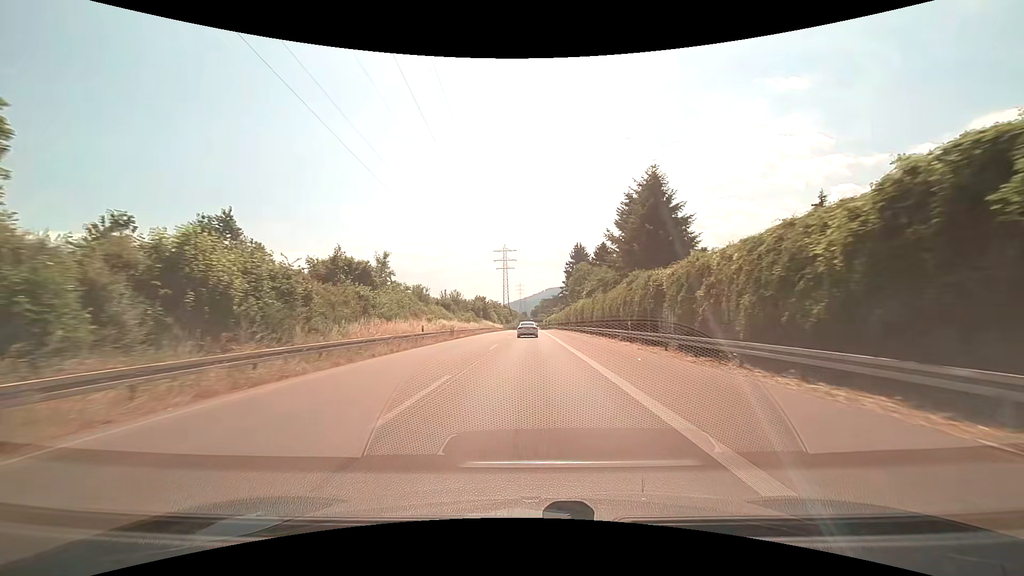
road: trunk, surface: asphalt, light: Day
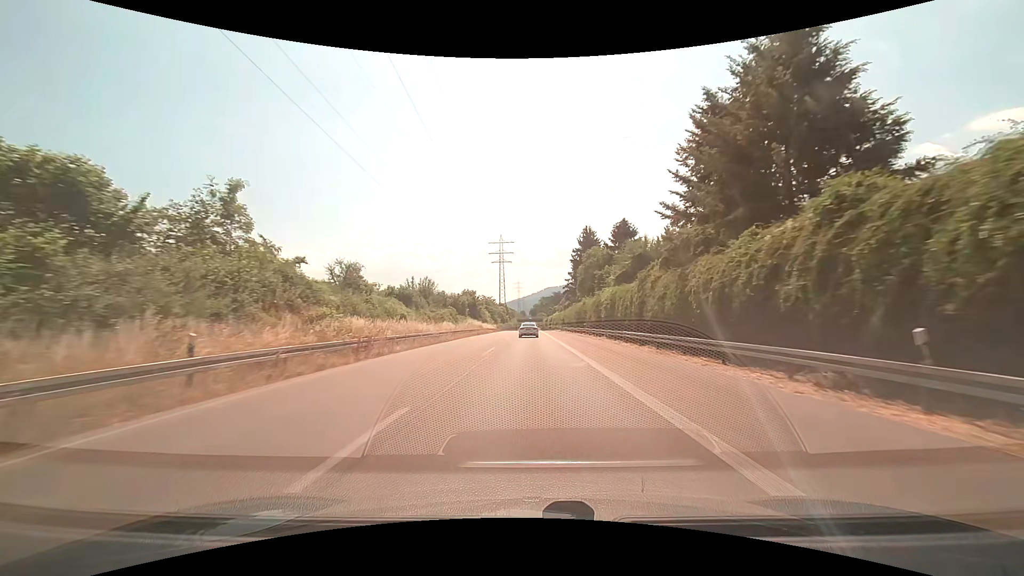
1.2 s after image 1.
(0.0, +22.7) m; 0°
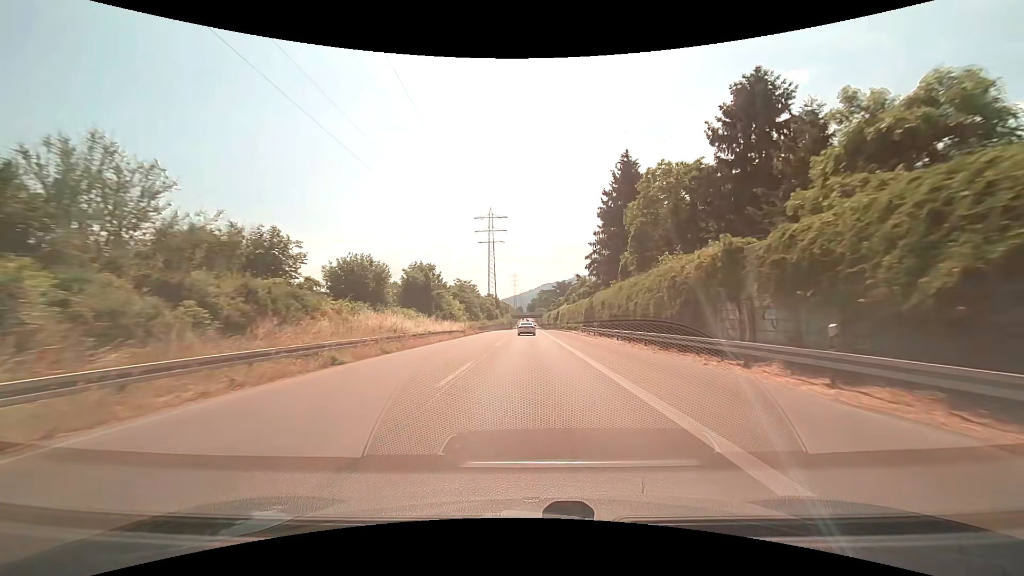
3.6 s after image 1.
(+0.1, +45.9) m; 0°
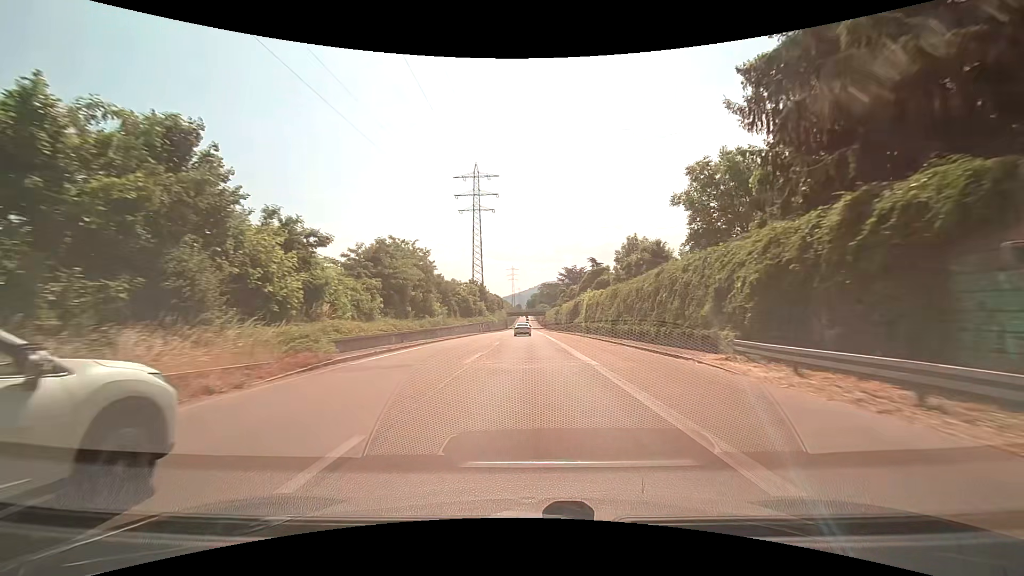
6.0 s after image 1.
(-0.1, +46.5) m; 0°
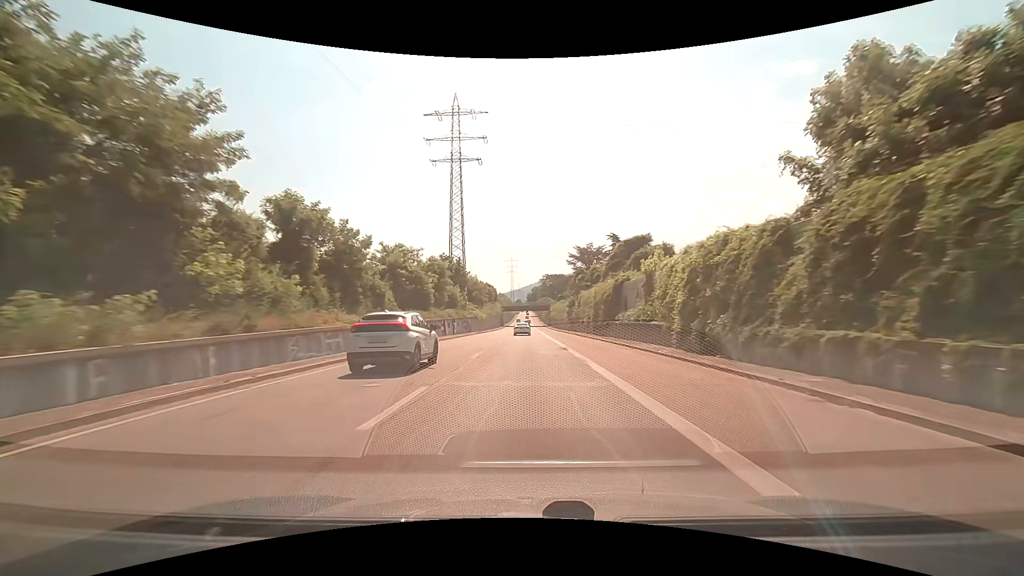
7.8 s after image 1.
(-0.1, +35.8) m; 0°
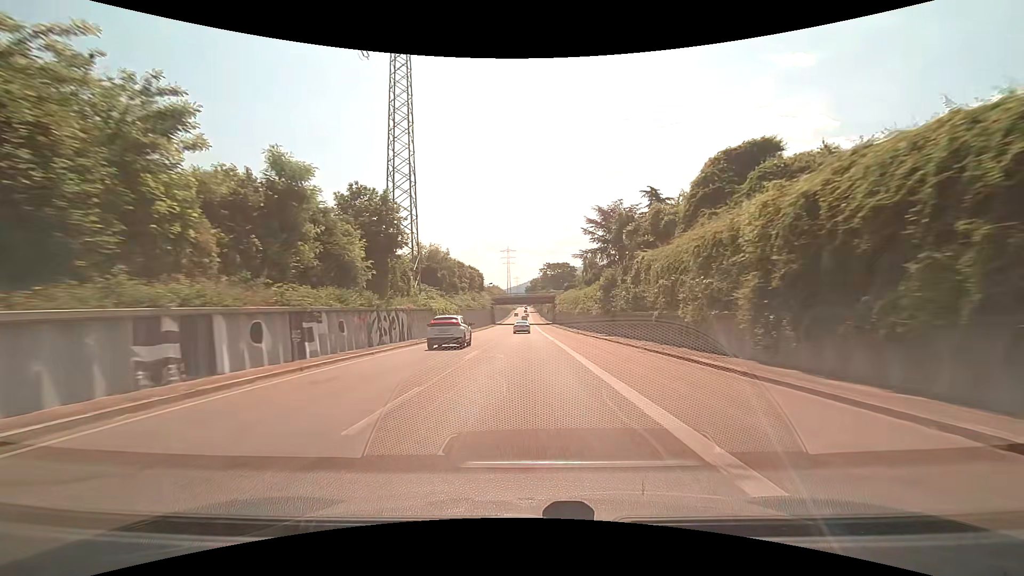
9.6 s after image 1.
(+0.1, +36.3) m; 0°
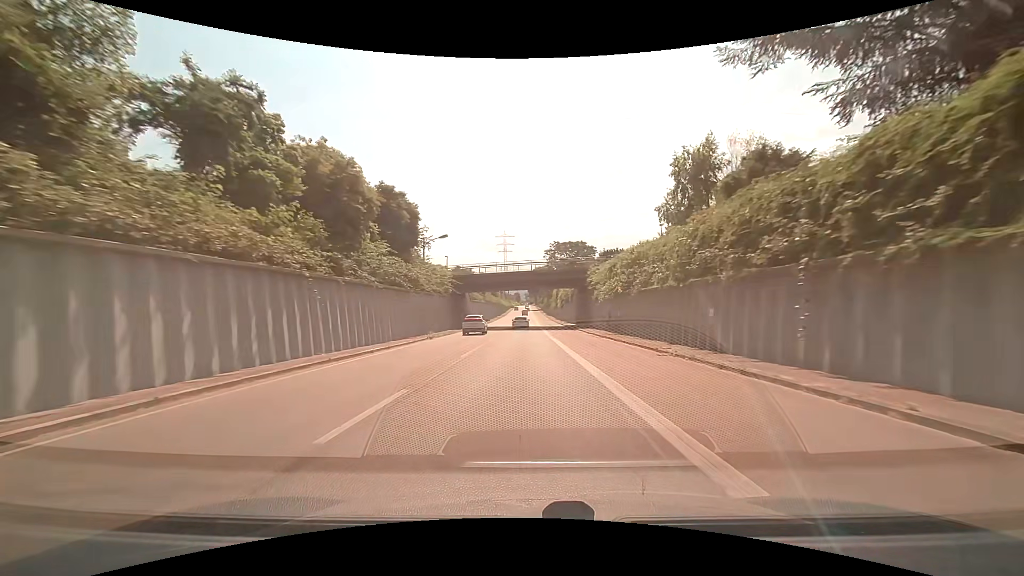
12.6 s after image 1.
(0.0, +60.5) m; 0°
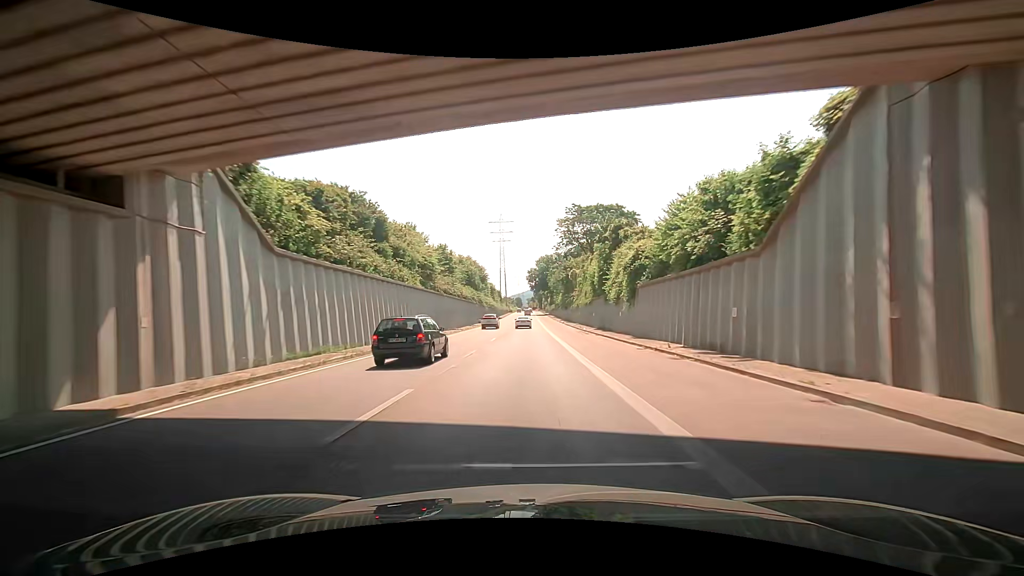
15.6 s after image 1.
(-0.2, +60.2) m; -1°
(0, +10) (0, +20) (0, +30) (0, +40) (0, +50) (0, +60) (0, +70) (0, +80) (0, +90) (0, +100) m
